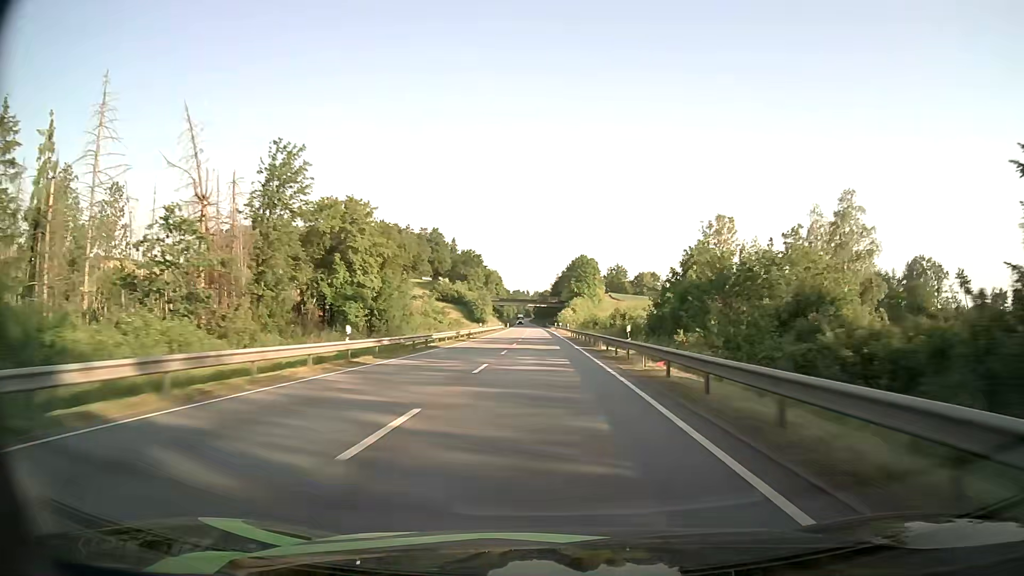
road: primary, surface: asphalt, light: Day
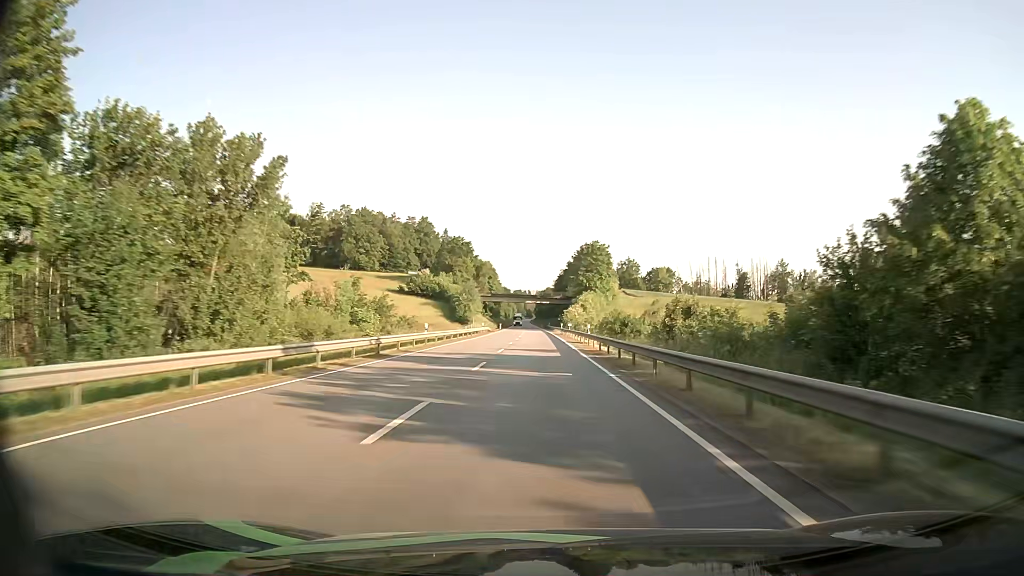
(-0.1, +35.0) m; 0°
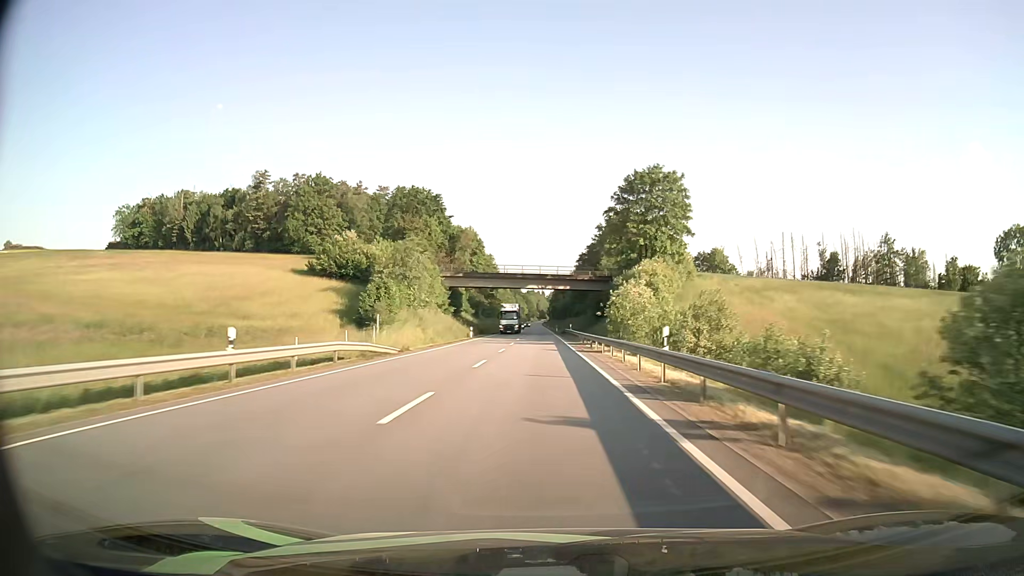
(-0.4, +70.1) m; -1°
(0, +10) (0, +20) (0, +30) (0, +40) (0, +50) (0, +60) (-1, +70) (-1, +80) (-1, +90) (-1, +100) m
